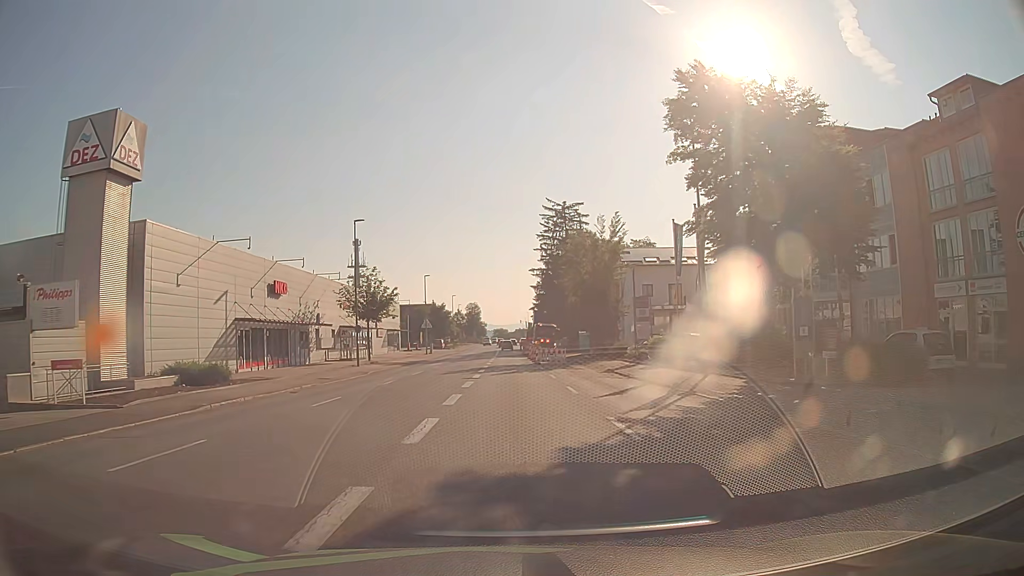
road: tertiary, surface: asphalt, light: Day
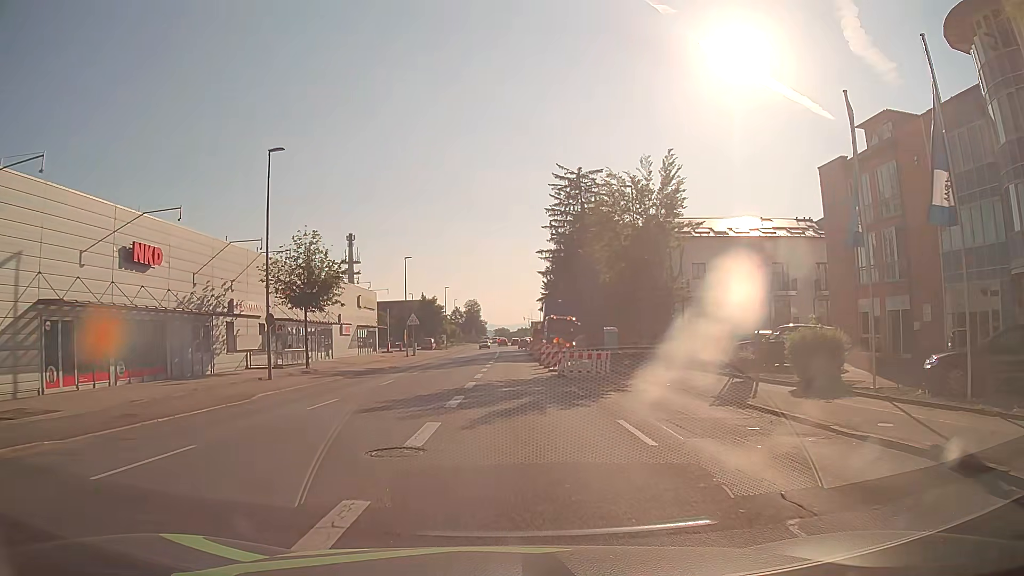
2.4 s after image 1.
(-0.2, +18.6) m; -1°
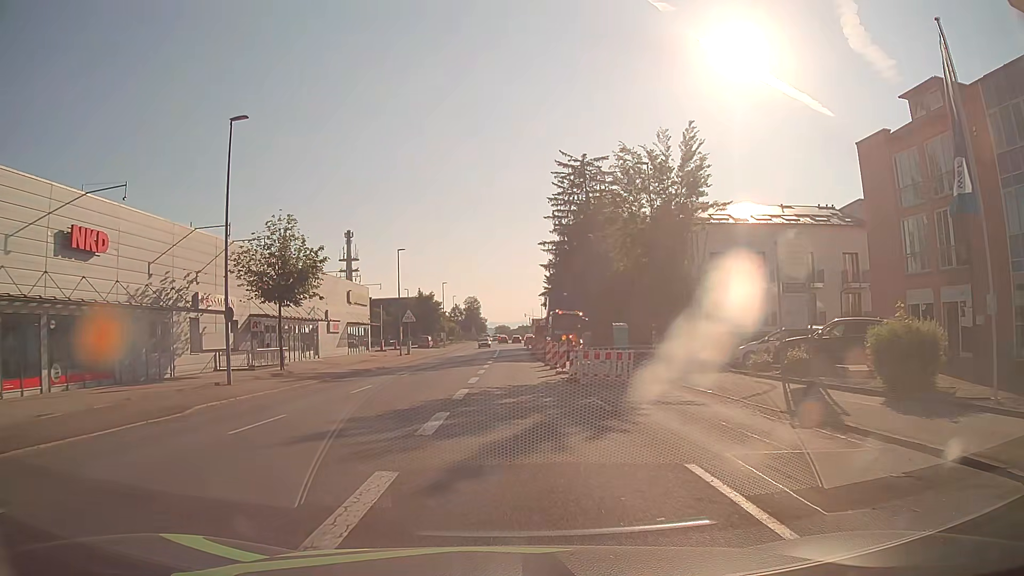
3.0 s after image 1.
(0.0, +4.7) m; 0°
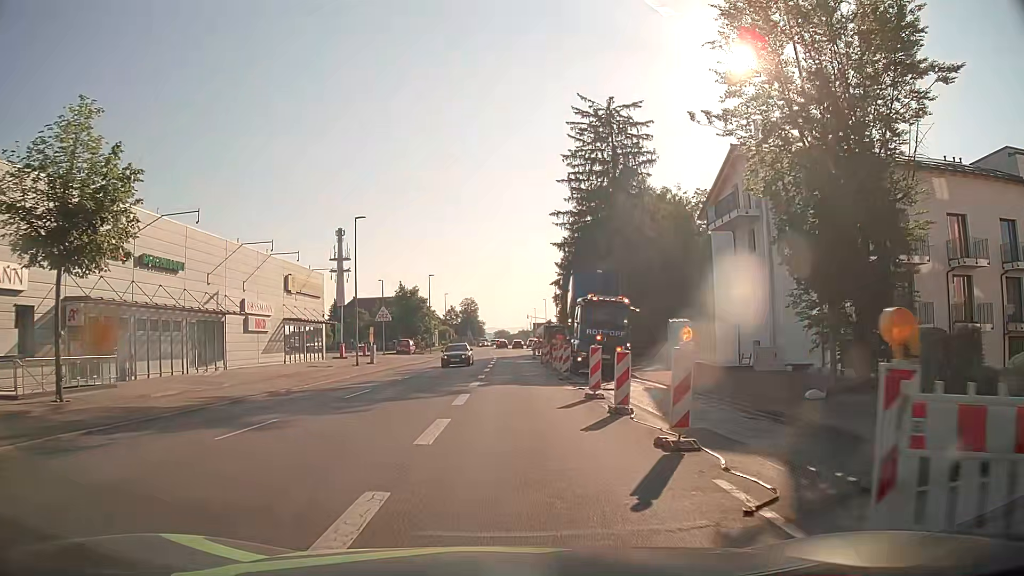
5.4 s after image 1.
(+0.1, +18.9) m; 0°
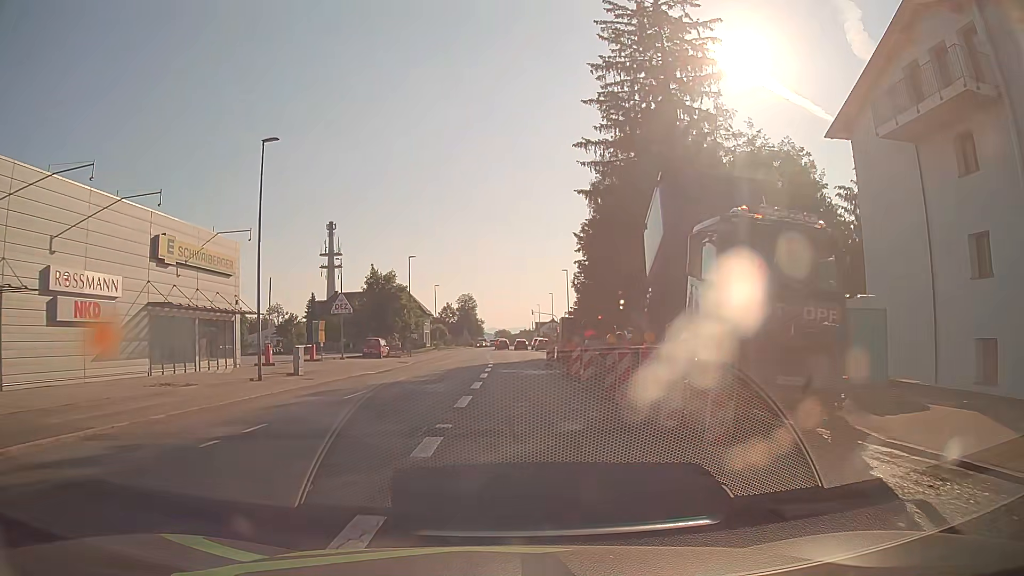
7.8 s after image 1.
(0.0, +19.0) m; 0°
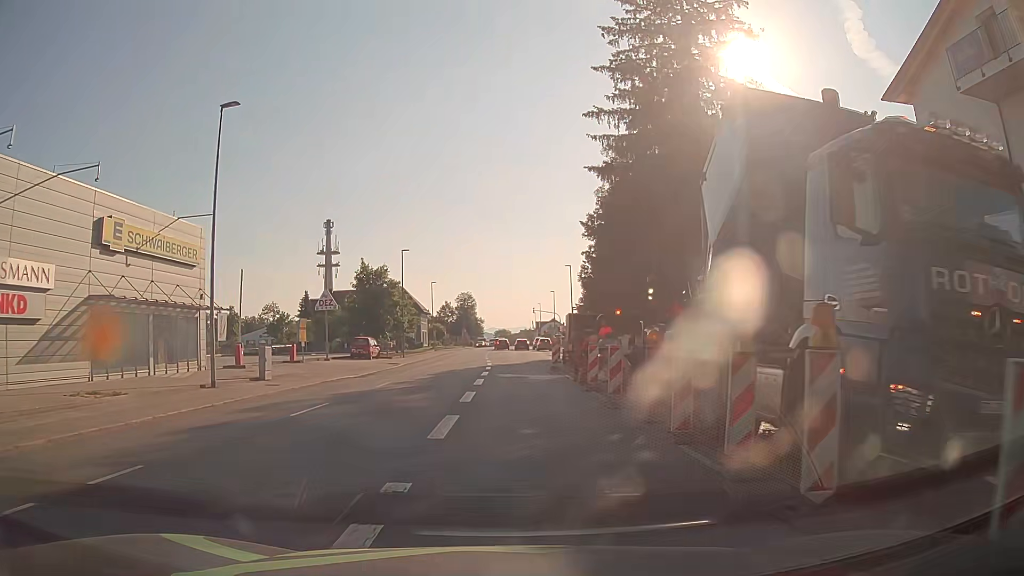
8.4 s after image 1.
(0.0, +4.7) m; 0°
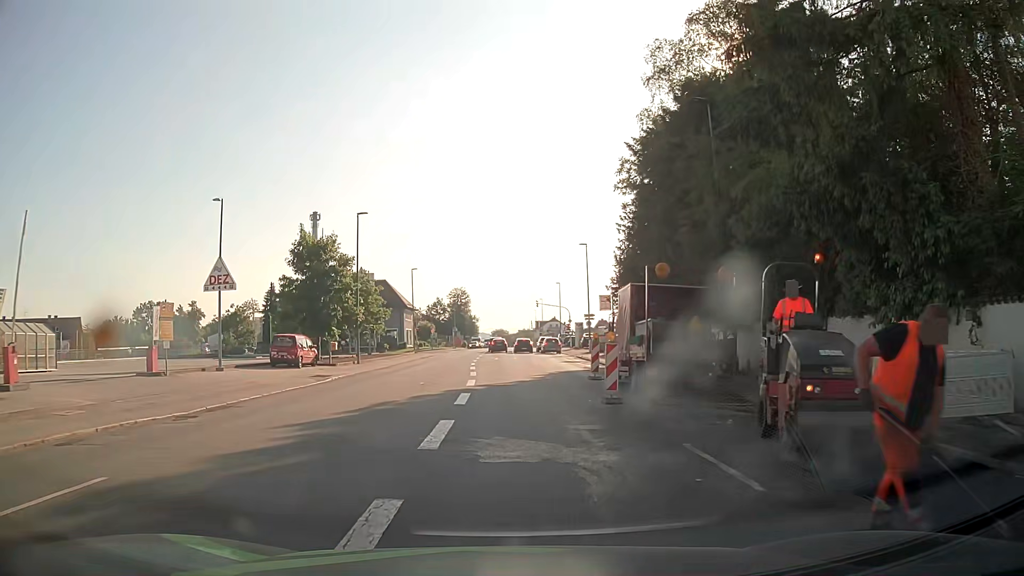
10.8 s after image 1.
(-0.1, +18.9) m; 0°
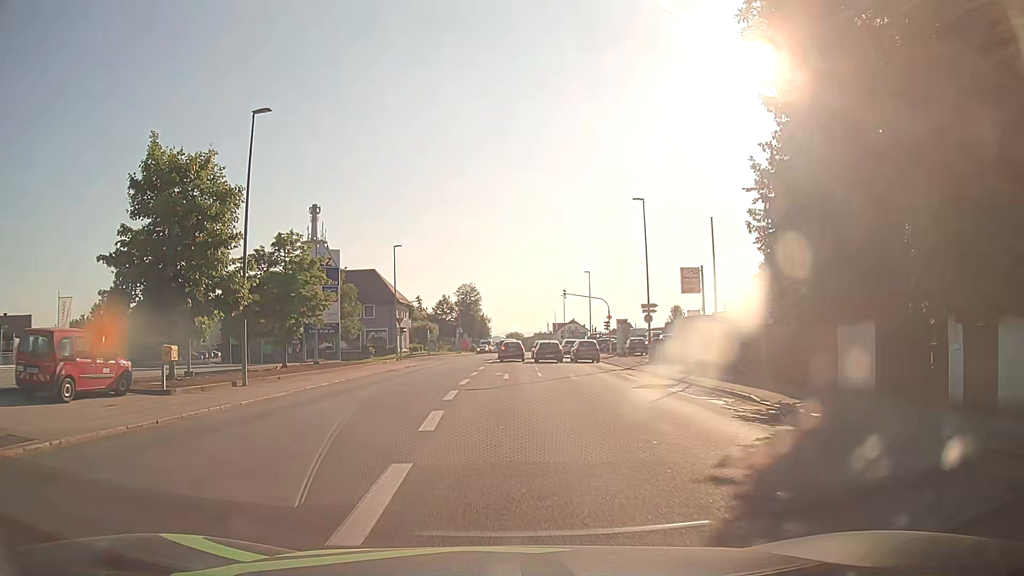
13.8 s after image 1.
(-0.1, +22.2) m; -1°
